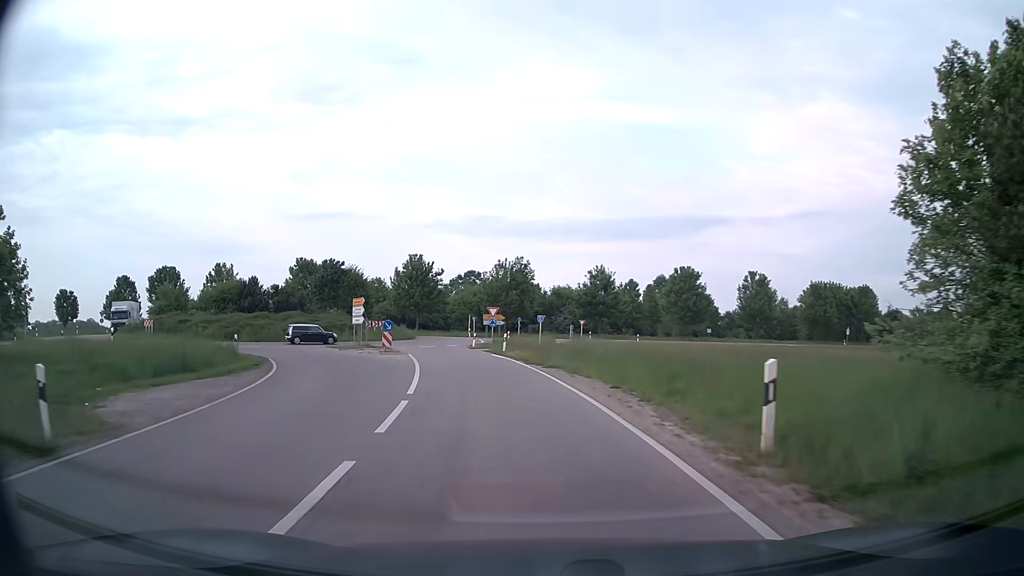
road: secondary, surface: asphalt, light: Day
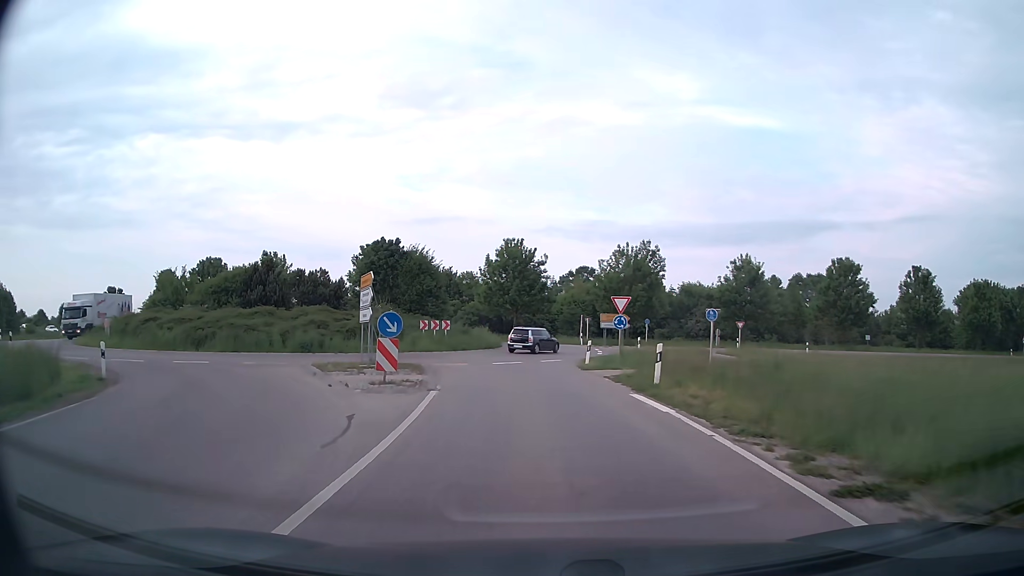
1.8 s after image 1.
(-1.8, +20.4) m; -9°
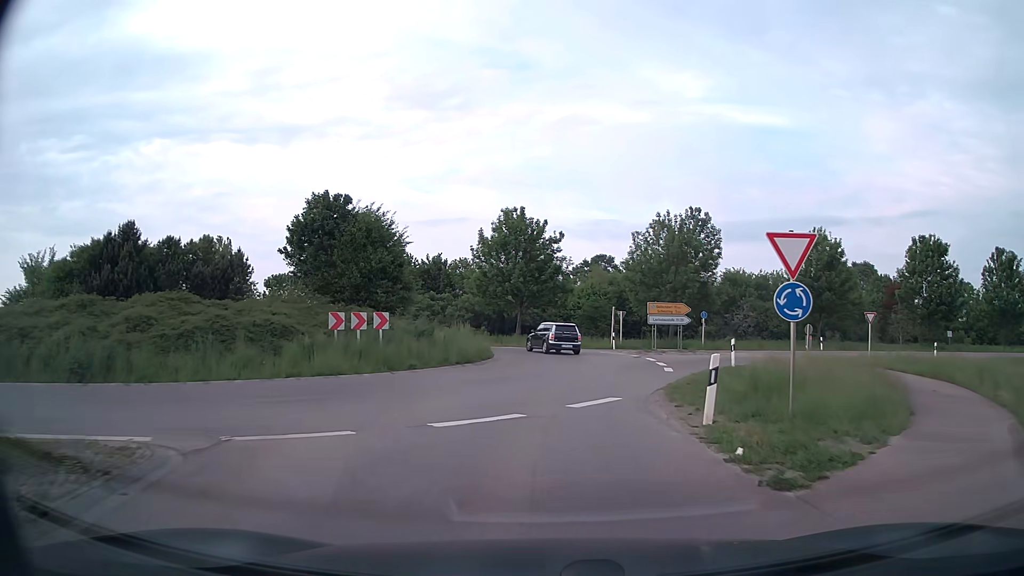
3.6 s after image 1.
(-0.4, +18.5) m; -1°
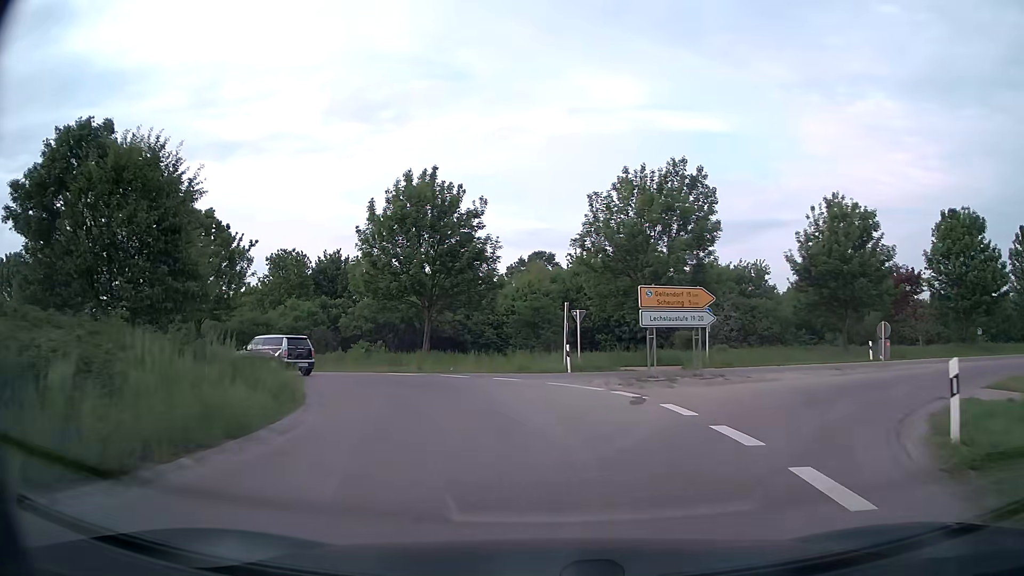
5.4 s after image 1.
(+1.0, +16.6) m; +5°
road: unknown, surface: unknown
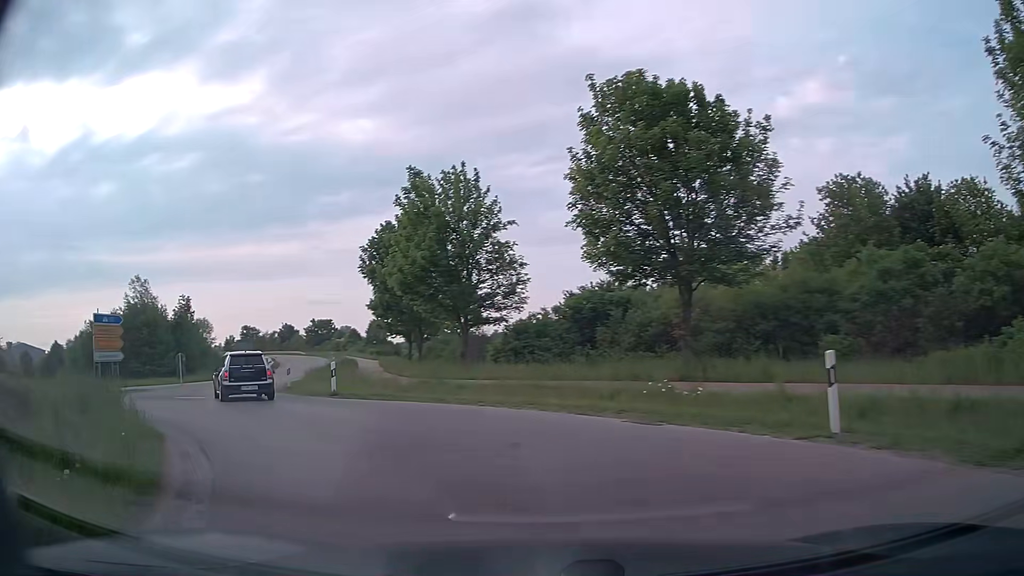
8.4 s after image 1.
(-7.8, +22.2) m; -49°
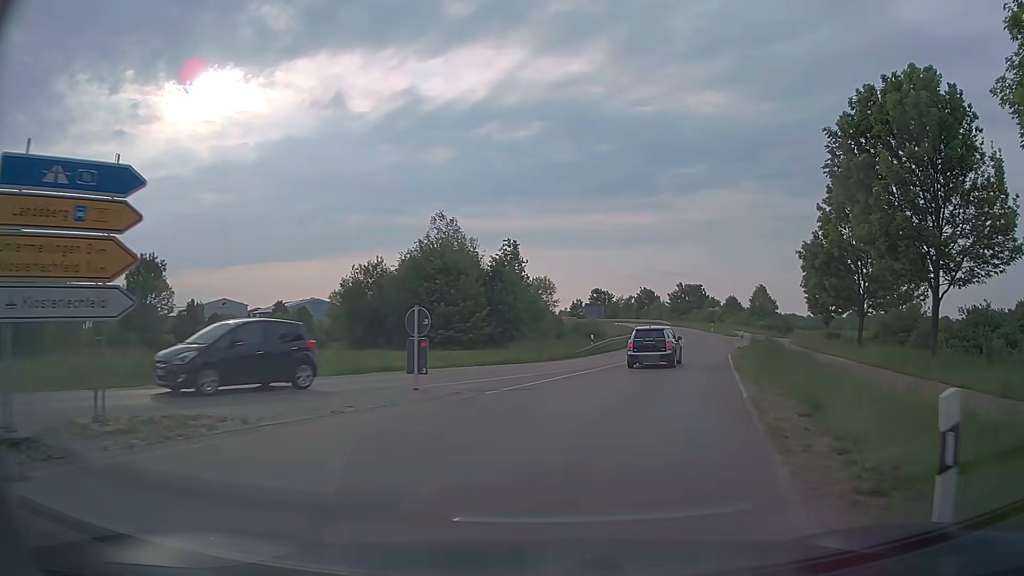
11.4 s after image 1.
(-9.9, +22.2) m; -30°
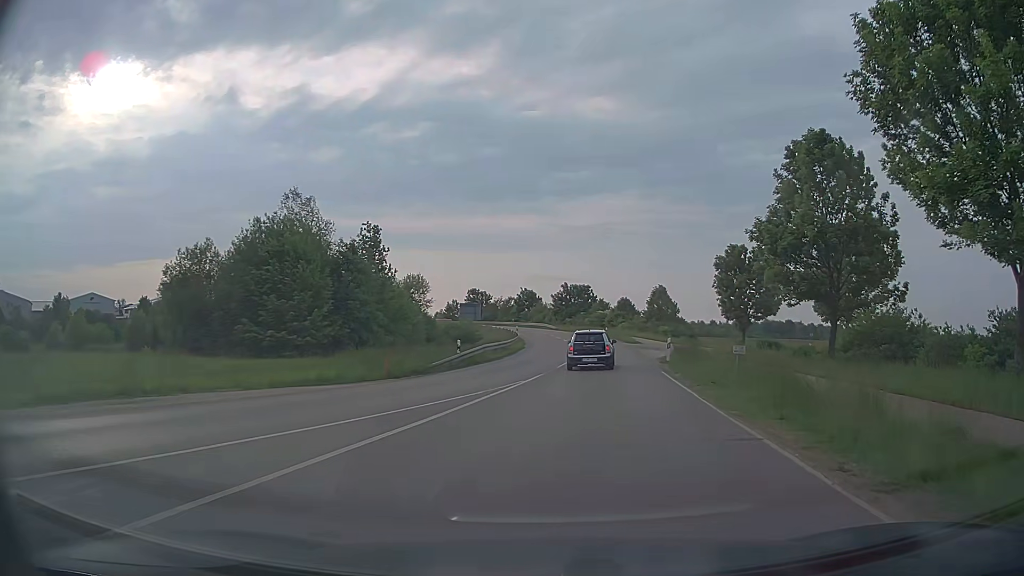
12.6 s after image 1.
(+1.0, +11.5) m; +10°
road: secondary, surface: asphalt
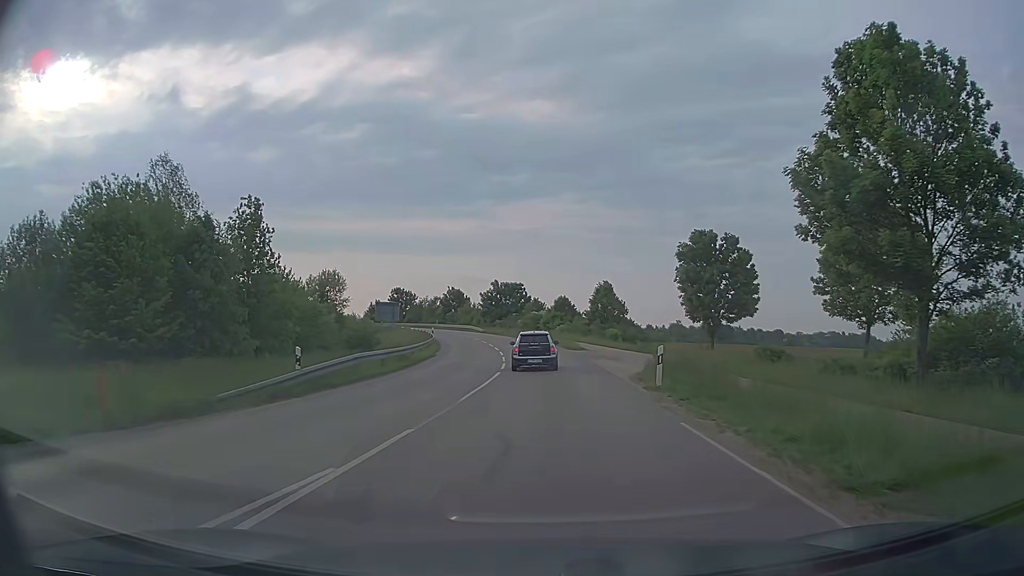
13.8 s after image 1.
(+0.8, +12.7) m; +5°
(0, +10) (0, +20) (0, +30) (0, +40) (-1, +50) (-3, +60) (-4, +70) (-7, +79) (-10, +89) (-13, +98) m
